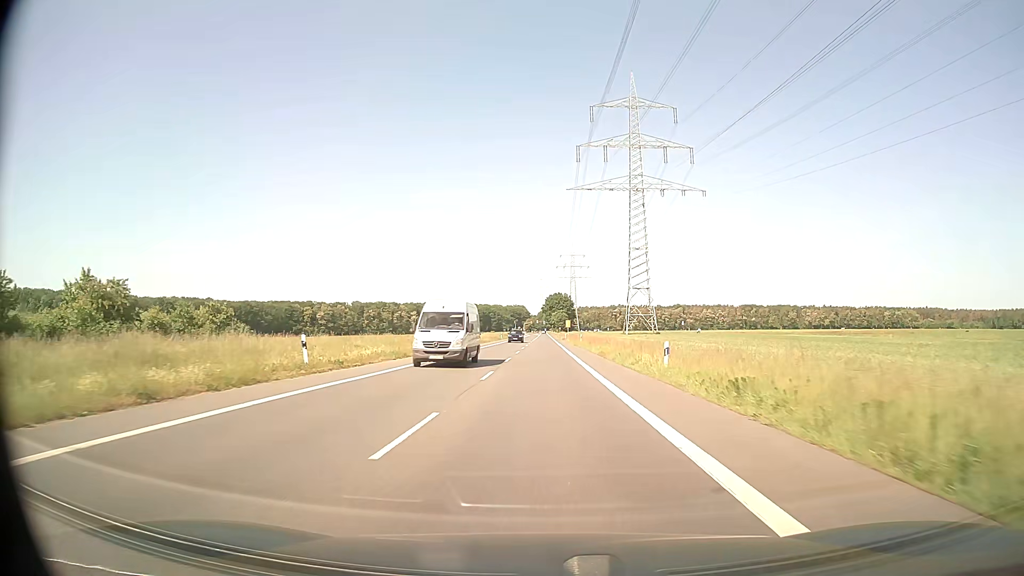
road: secondary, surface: asphalt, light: Day
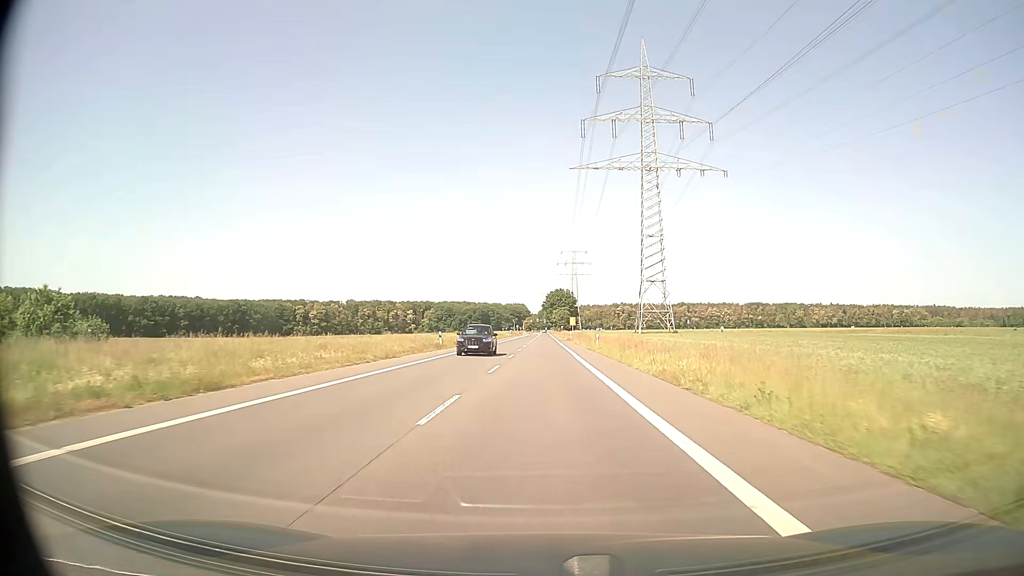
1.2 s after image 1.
(0.0, +21.5) m; 0°
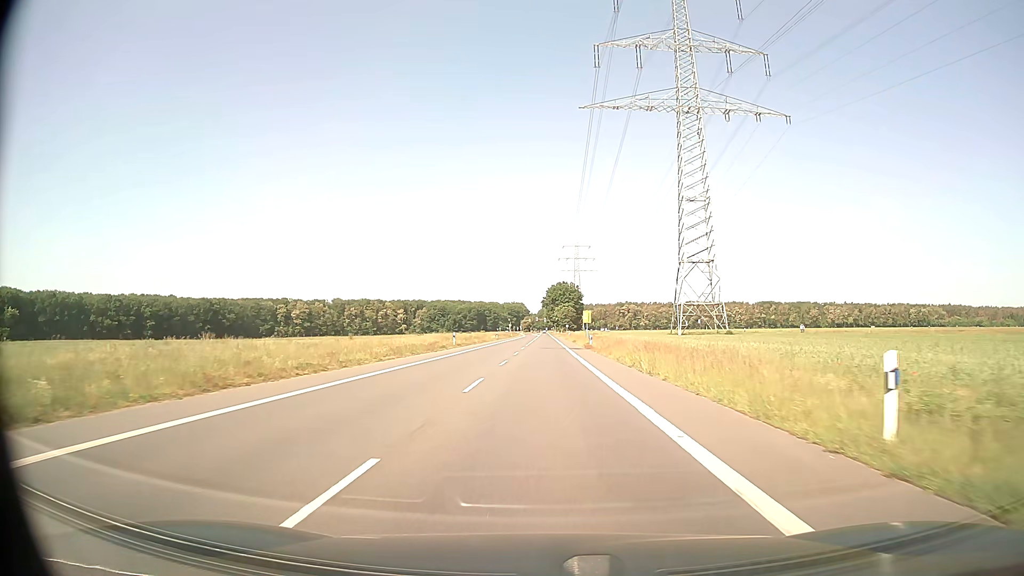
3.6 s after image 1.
(0.0, +43.0) m; 0°
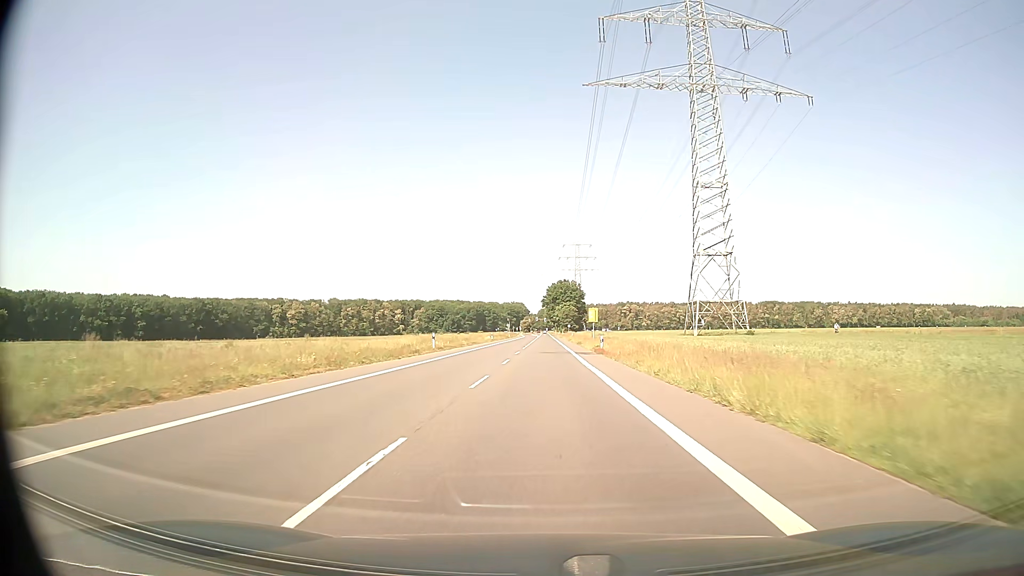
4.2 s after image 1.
(0.0, +10.7) m; 0°
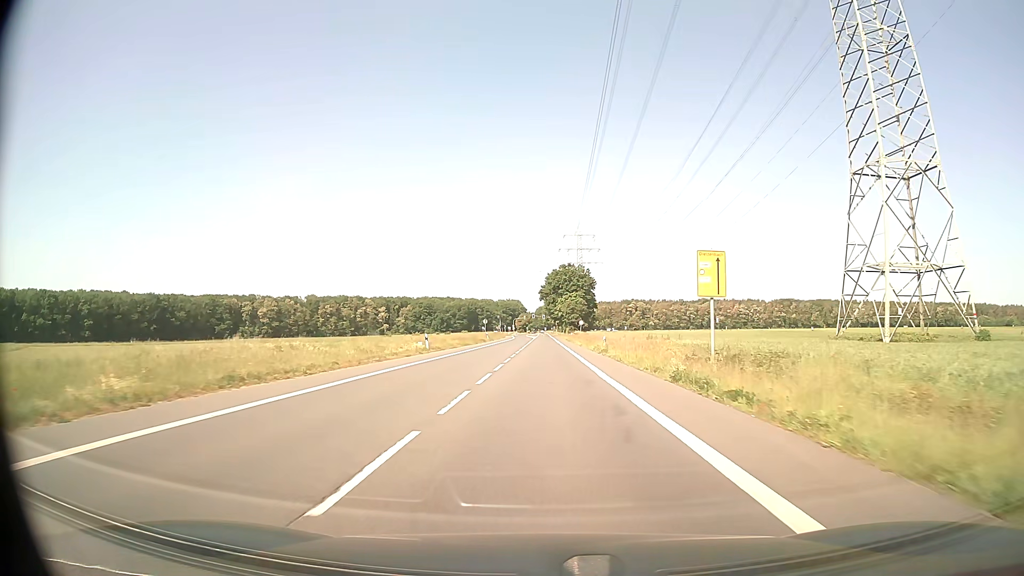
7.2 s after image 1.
(0.0, +53.7) m; 0°
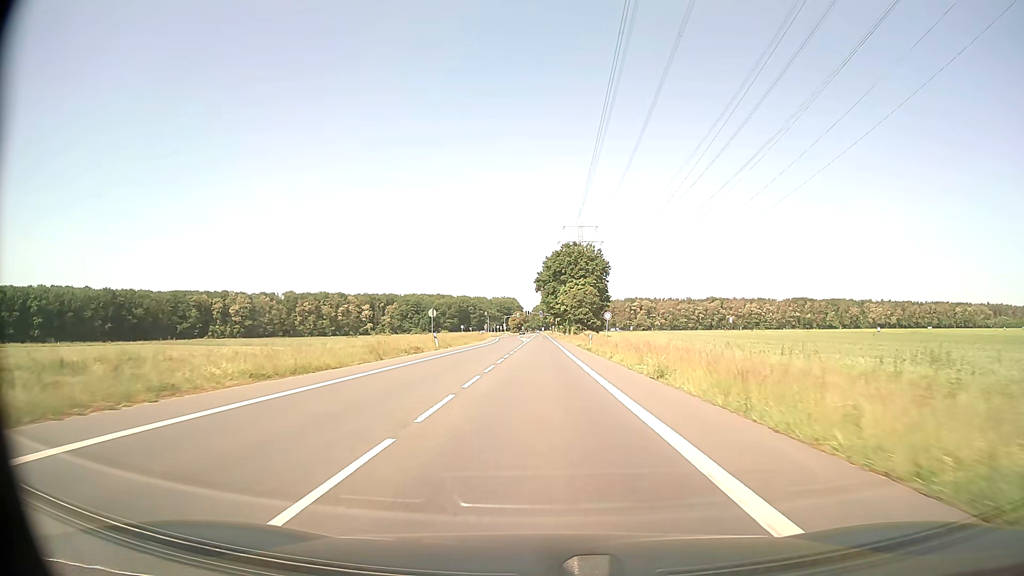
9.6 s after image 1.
(+0.1, +42.9) m; 0°
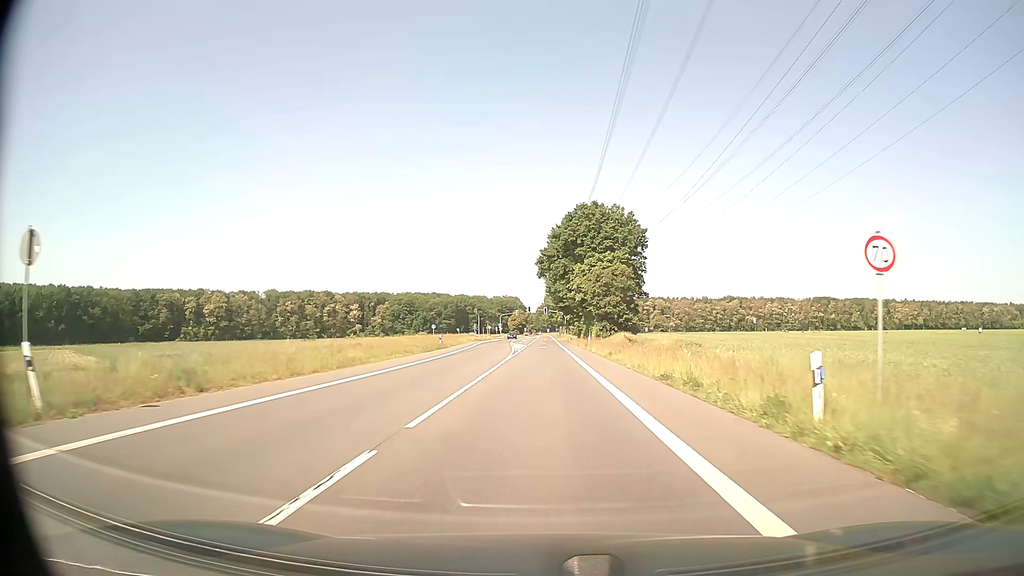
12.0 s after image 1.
(-0.1, +42.9) m; 0°
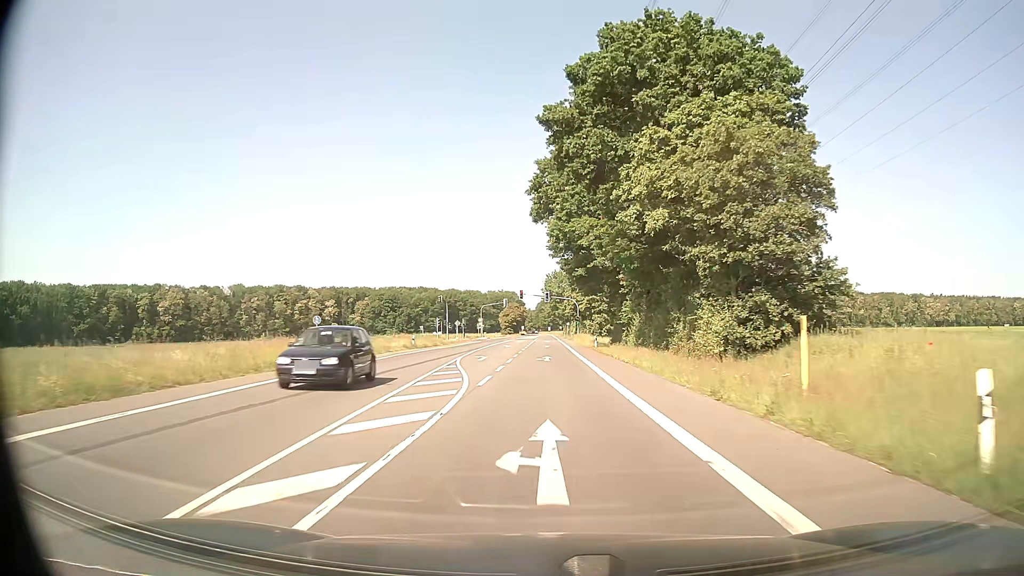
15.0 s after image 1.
(-0.1, +53.7) m; 0°
(0, +10) (0, +20) (0, +30) (0, +40) (0, +50) (0, +60) (0, +70) (0, +80) (0, +90) (0, +100) m
